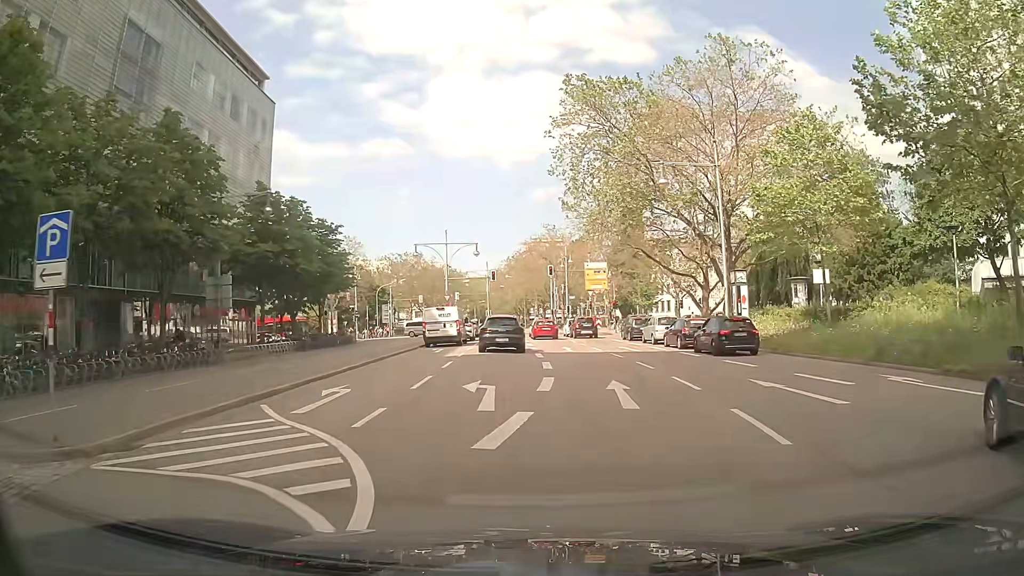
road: primary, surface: asphalt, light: Day
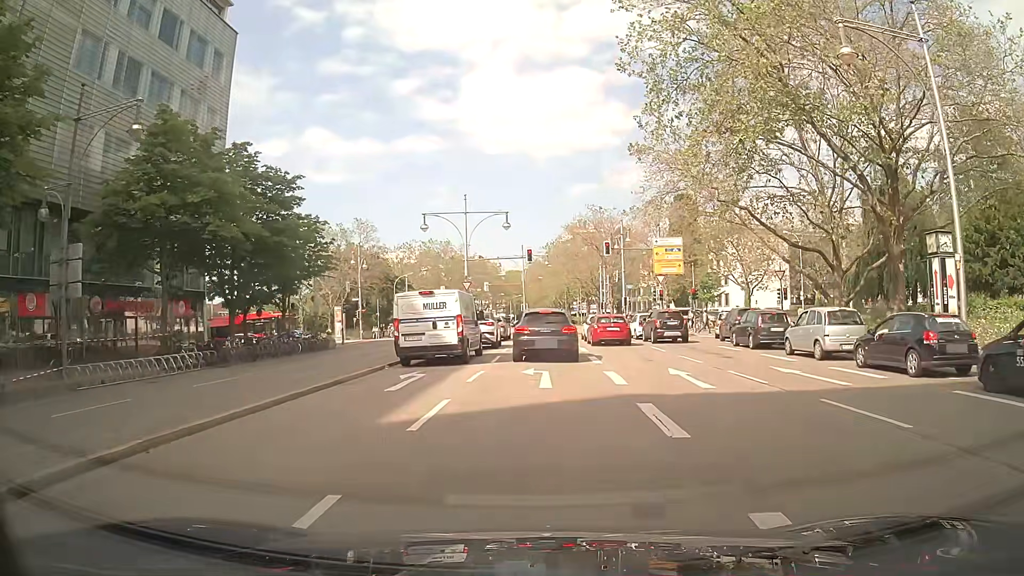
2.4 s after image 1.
(-0.9, +17.3) m; -4°
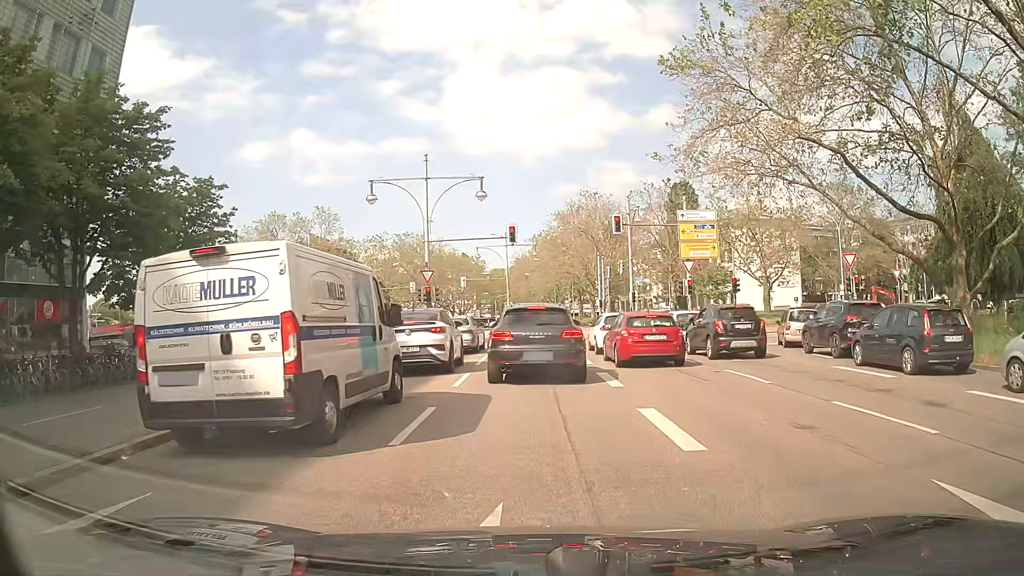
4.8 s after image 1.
(+0.2, +12.5) m; +2°
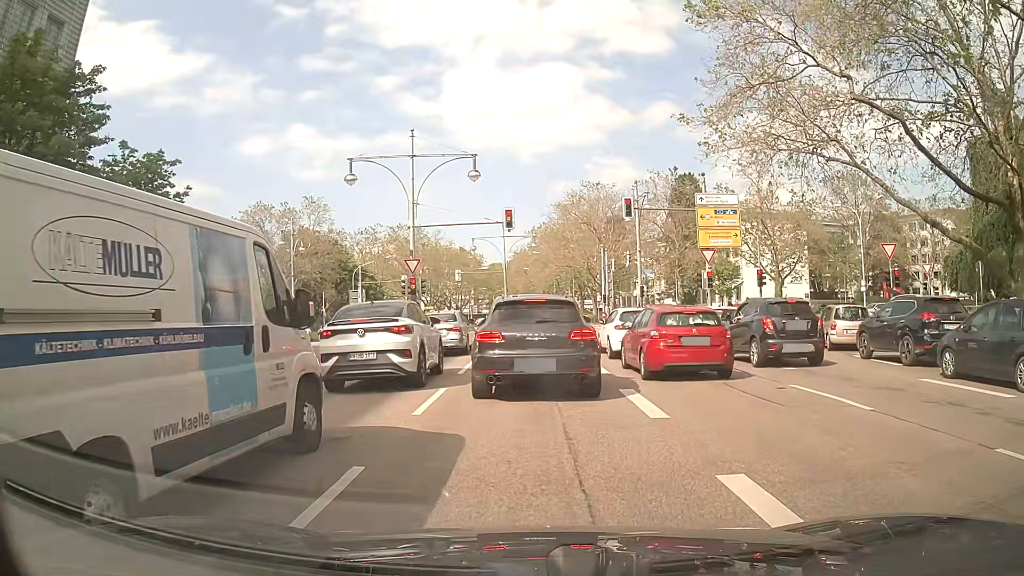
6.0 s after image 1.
(0.0, +4.2) m; 0°
